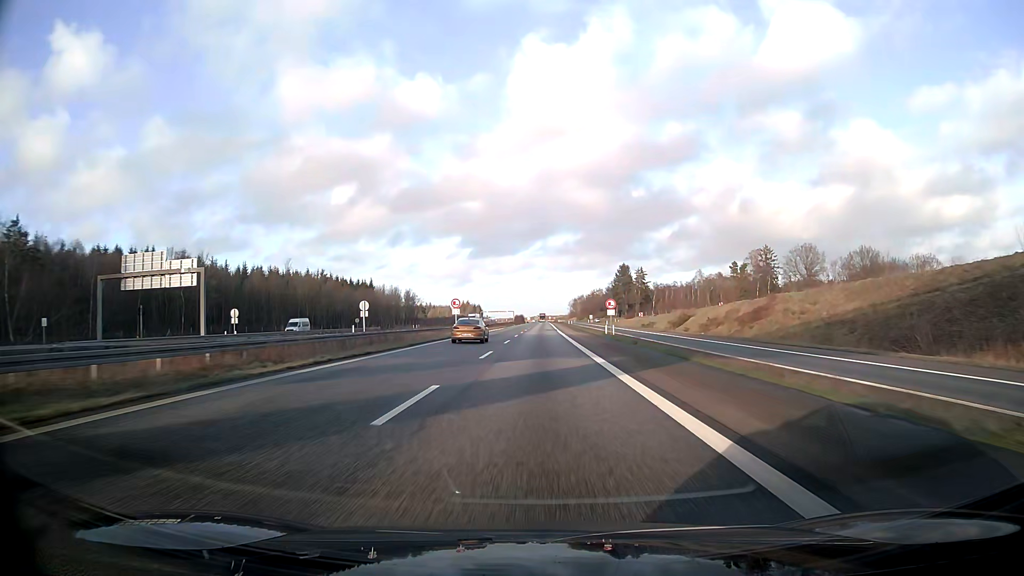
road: motorway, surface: asphalt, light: Day
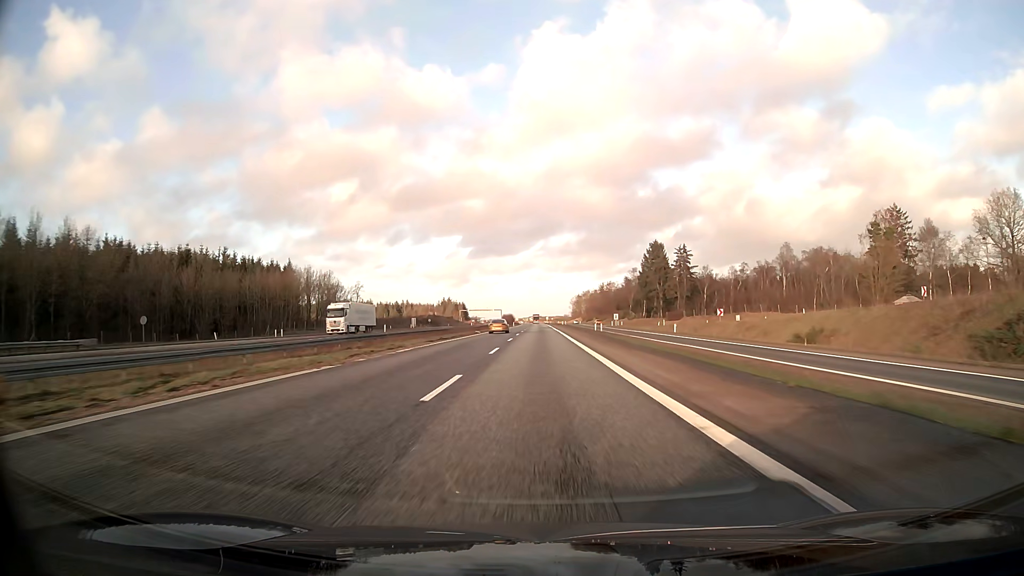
(-0.8, +87.1) m; 0°
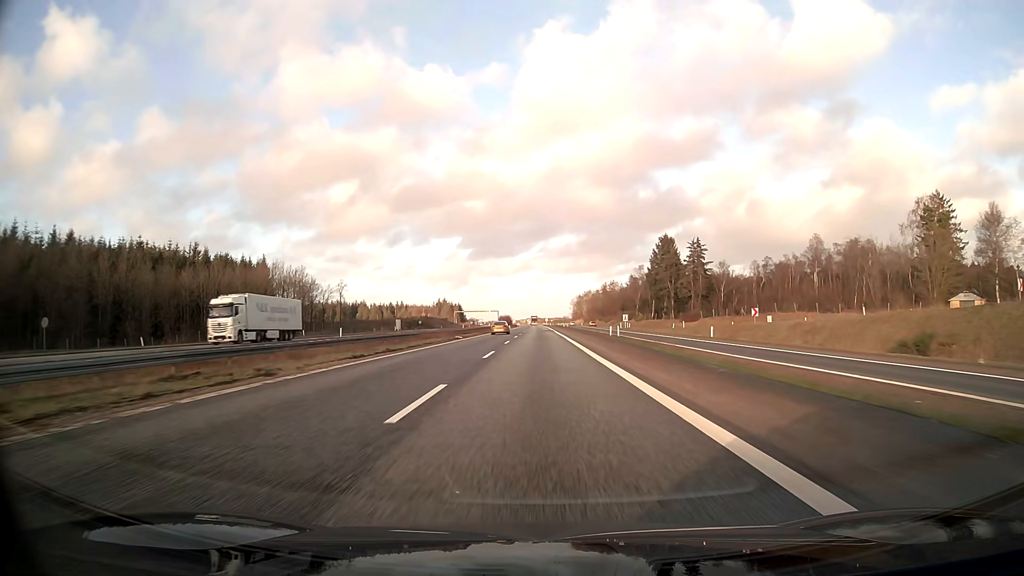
(+0.1, +17.4) m; 0°
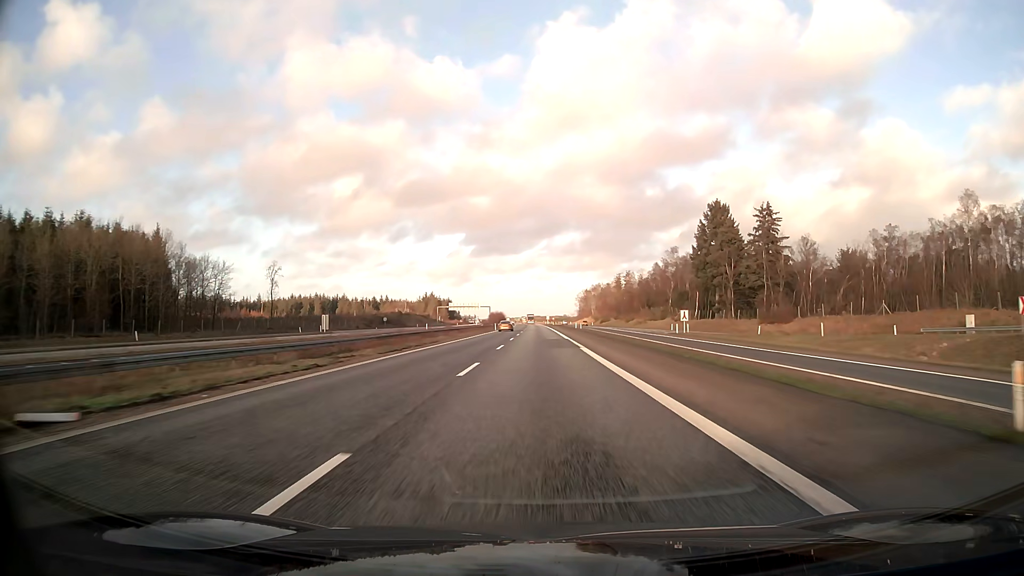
(-0.2, +52.3) m; 0°
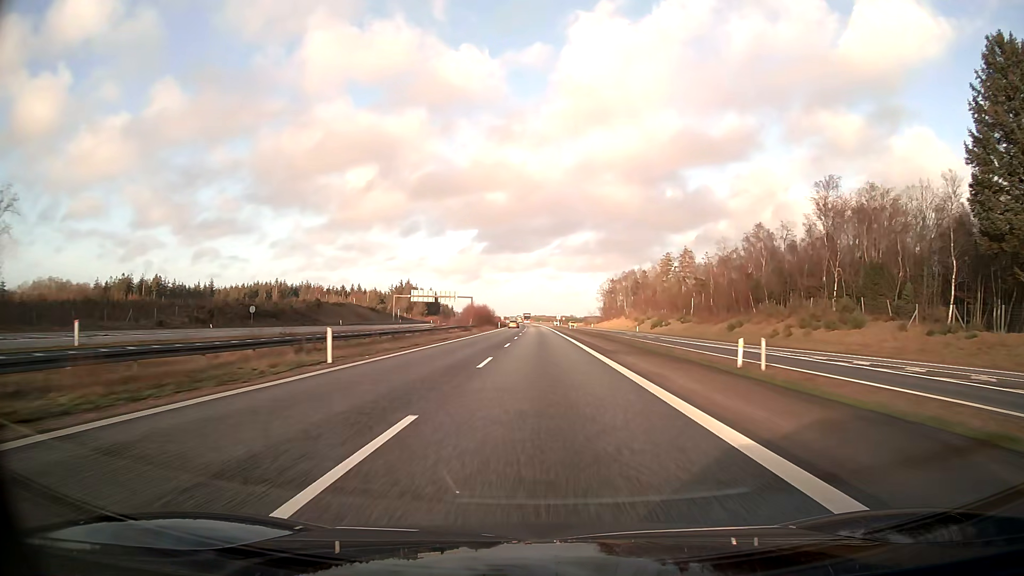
(-0.1, +87.2) m; 0°
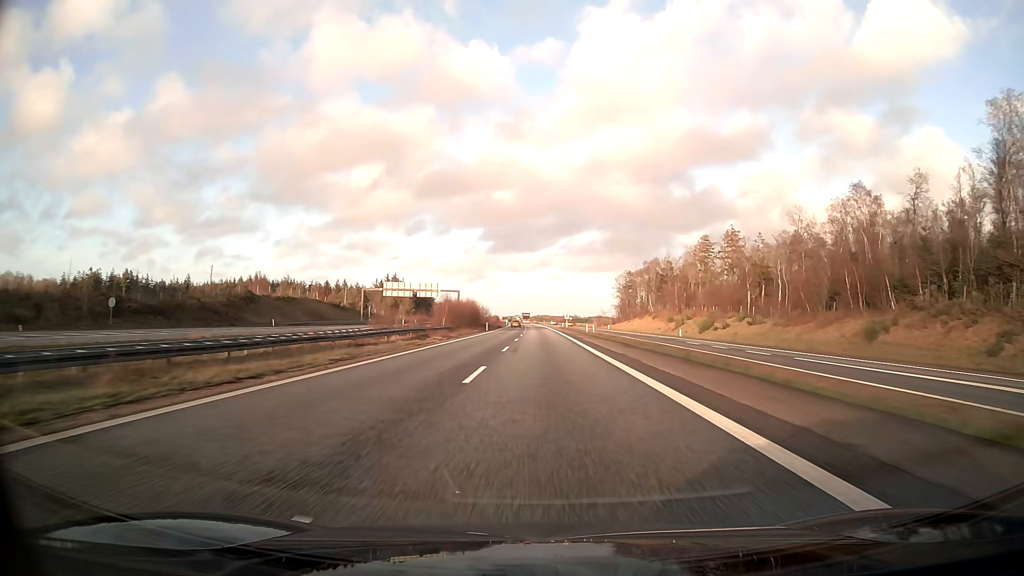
(-0.1, +34.9) m; 0°
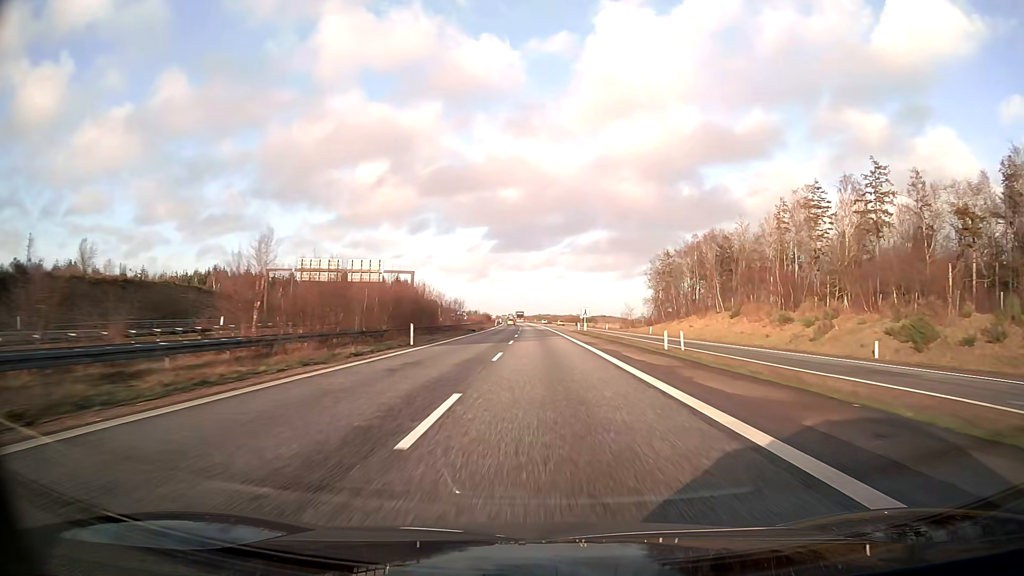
(-0.2, +52.4) m; 0°
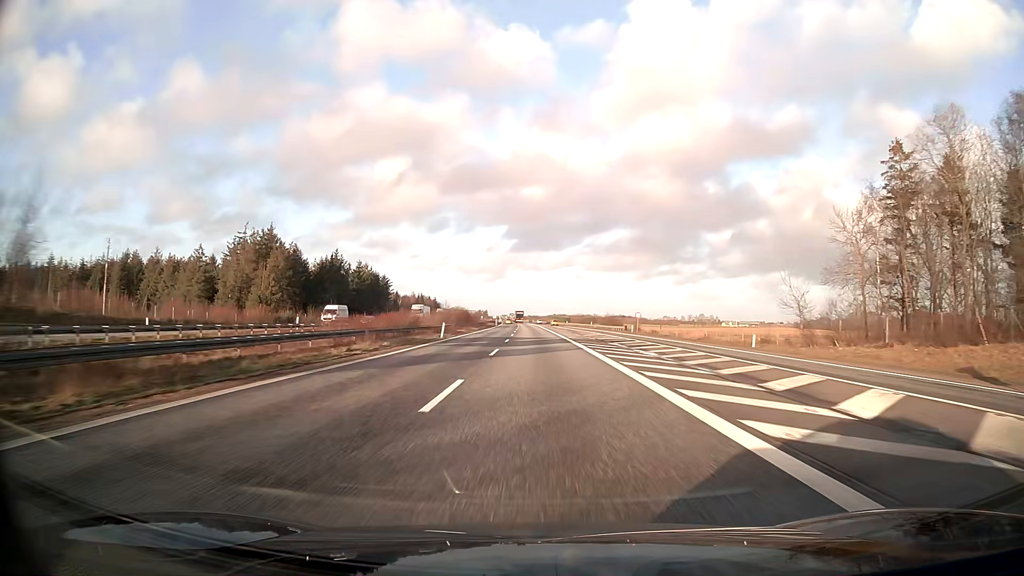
(-0.6, +87.3) m; -1°
(0, +10) (0, +20) (0, +30) (0, +40) (0, +50) (-1, +60) (-1, +70) (-1, +80) (-1, +90) (-2, +100) m
